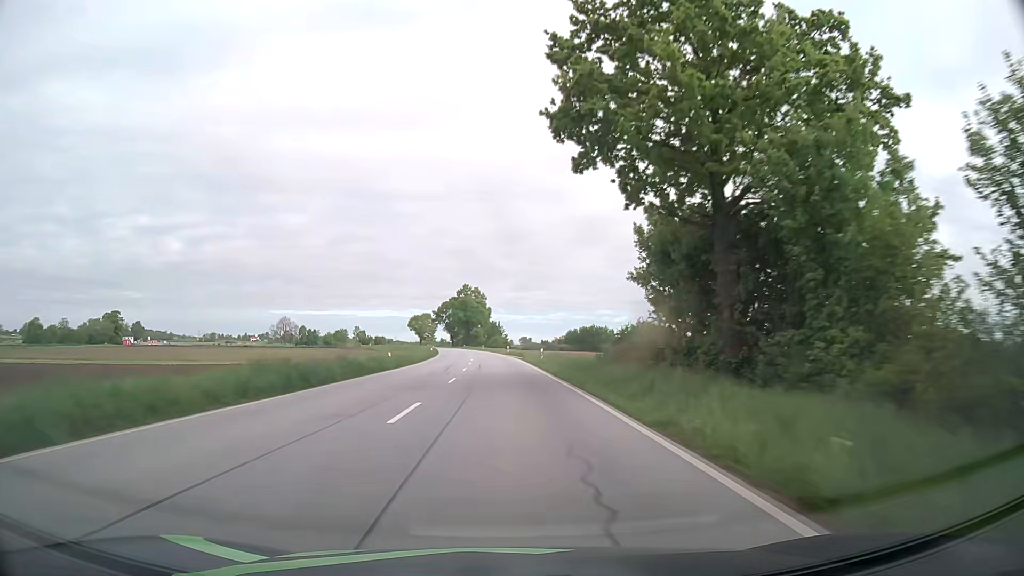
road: primary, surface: asphalt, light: Day
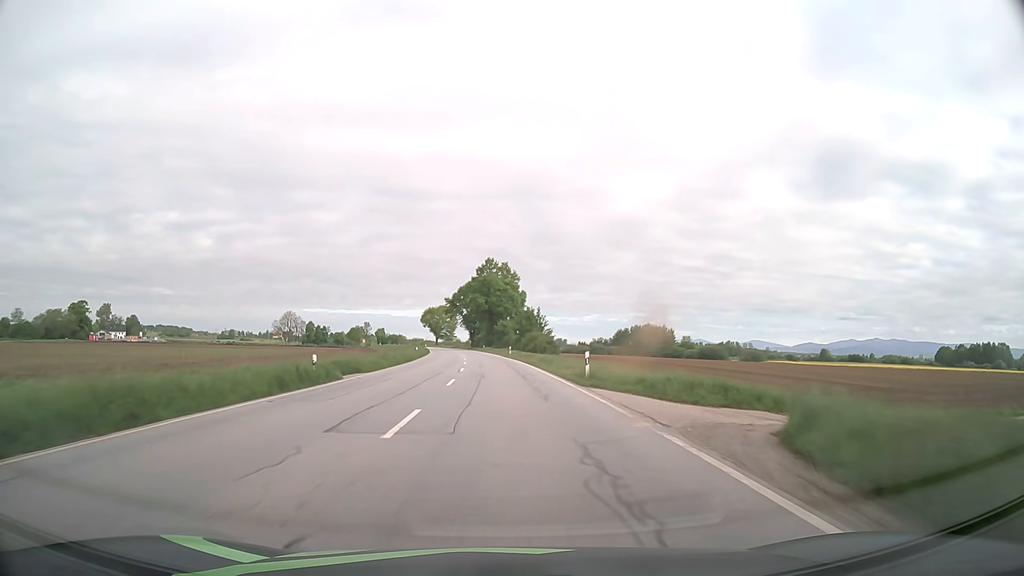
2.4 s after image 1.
(-0.9, +62.8) m; -2°
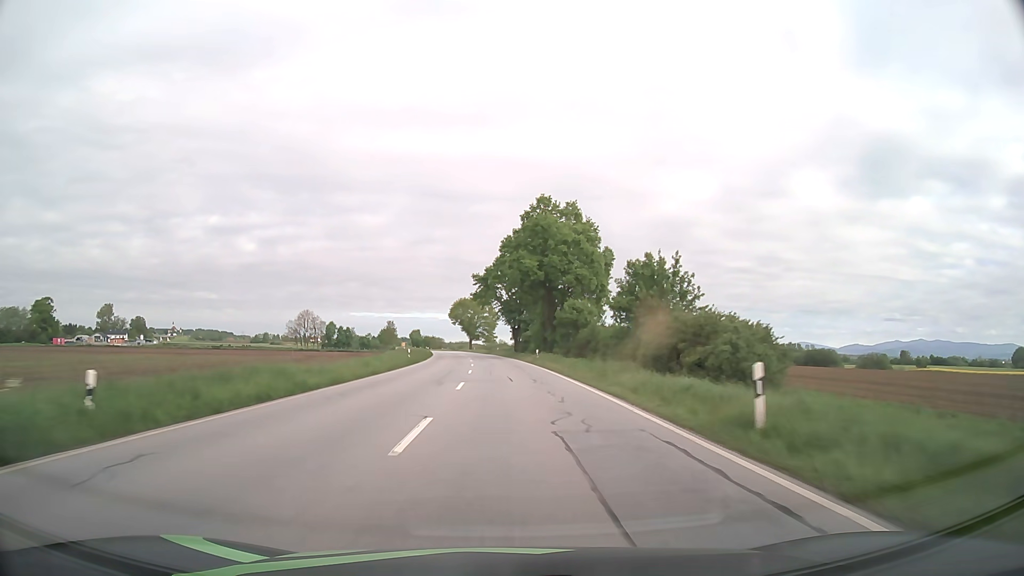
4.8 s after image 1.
(-2.5, +62.2) m; -4°
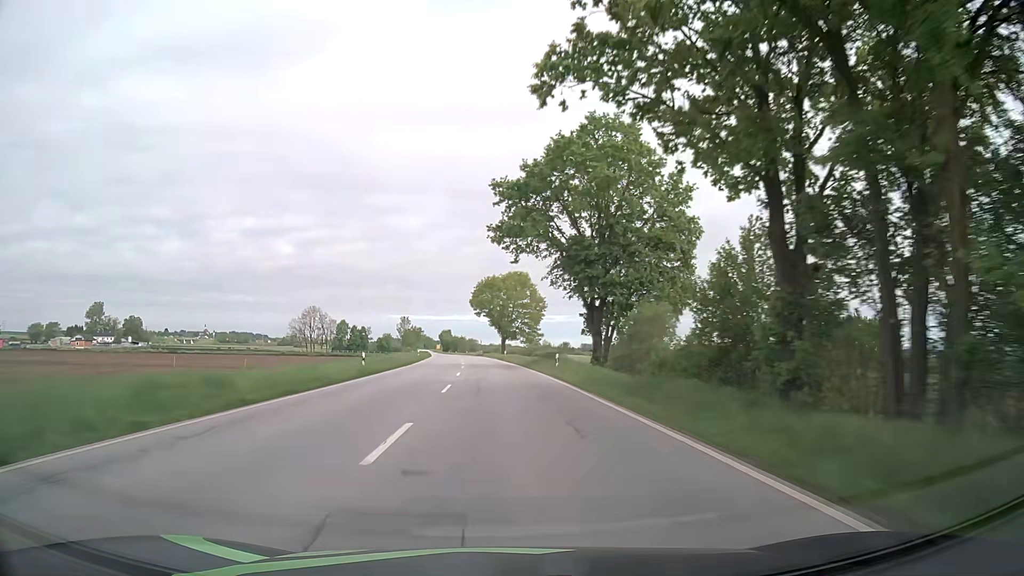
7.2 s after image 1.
(-1.7, +61.8) m; -3°
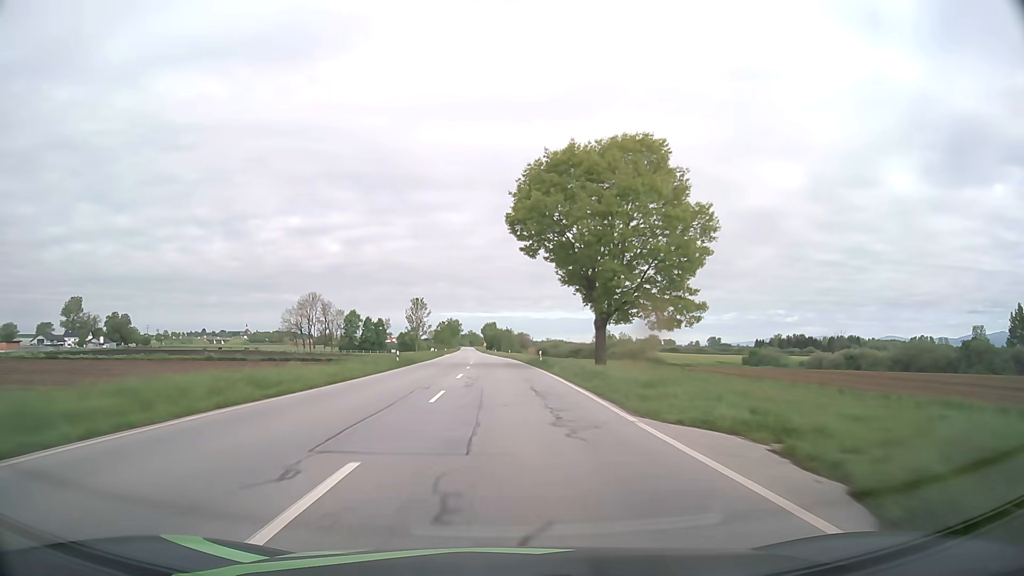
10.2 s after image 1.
(-3.4, +77.4) m; -4°
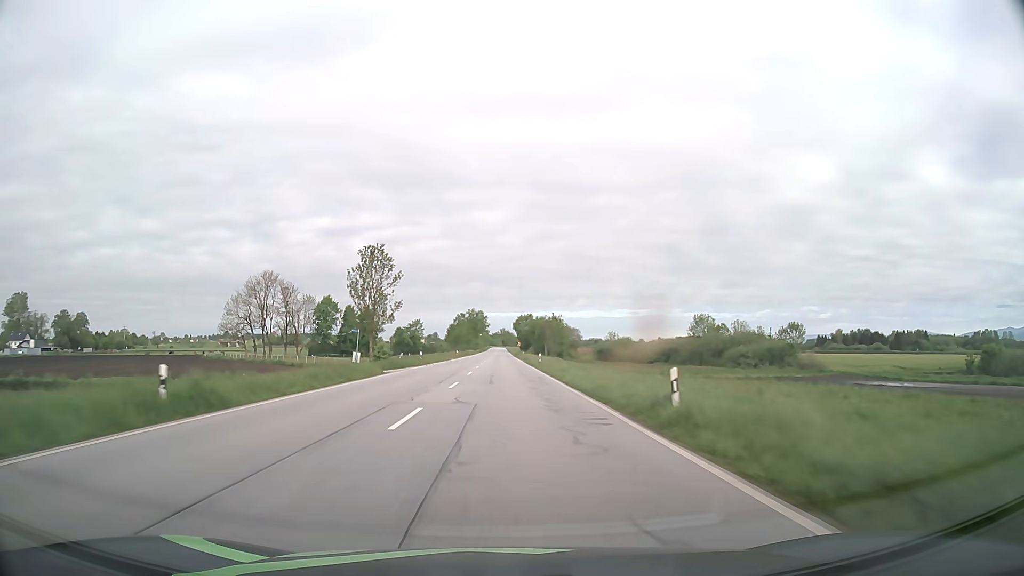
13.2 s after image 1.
(-2.0, +78.2) m; -3°
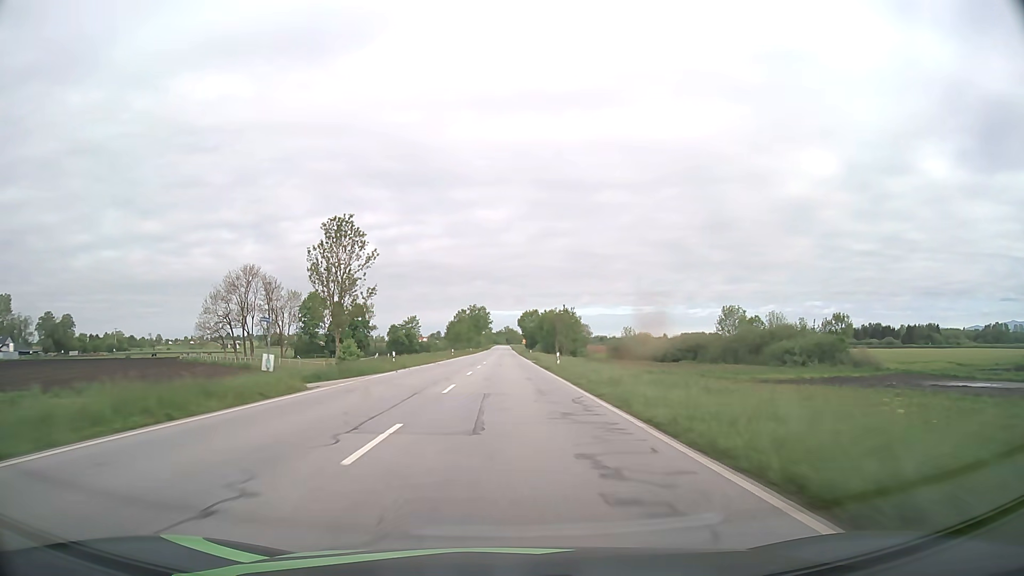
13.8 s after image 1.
(0.0, +15.7) m; 0°
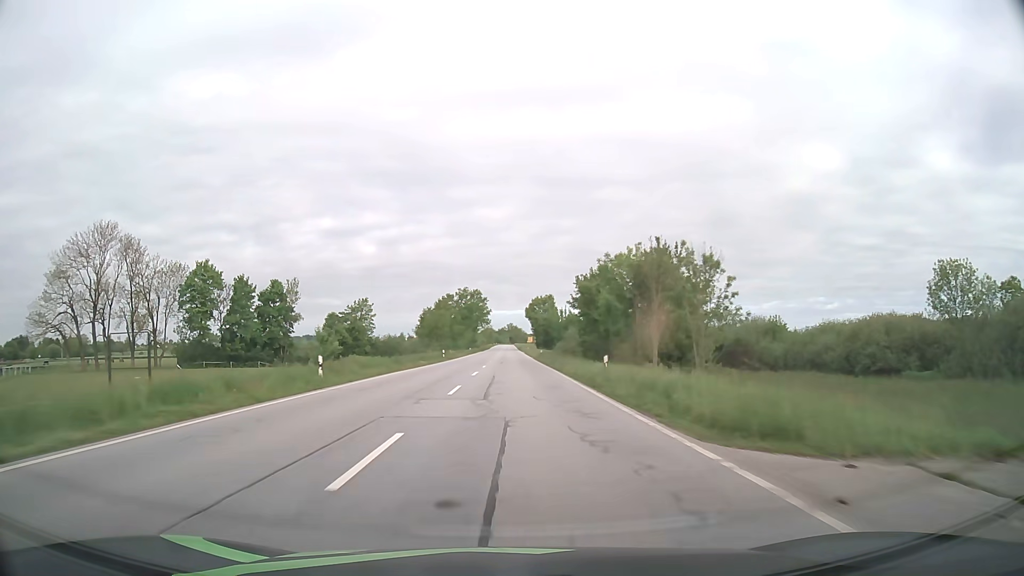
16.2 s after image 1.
(-0.3, +63.0) m; 0°
(0, +10) (0, +20) (0, +30) (0, +40) (0, +50) (0, +60) (0, +70) (0, +80) (0, +90) (0, +100) m
